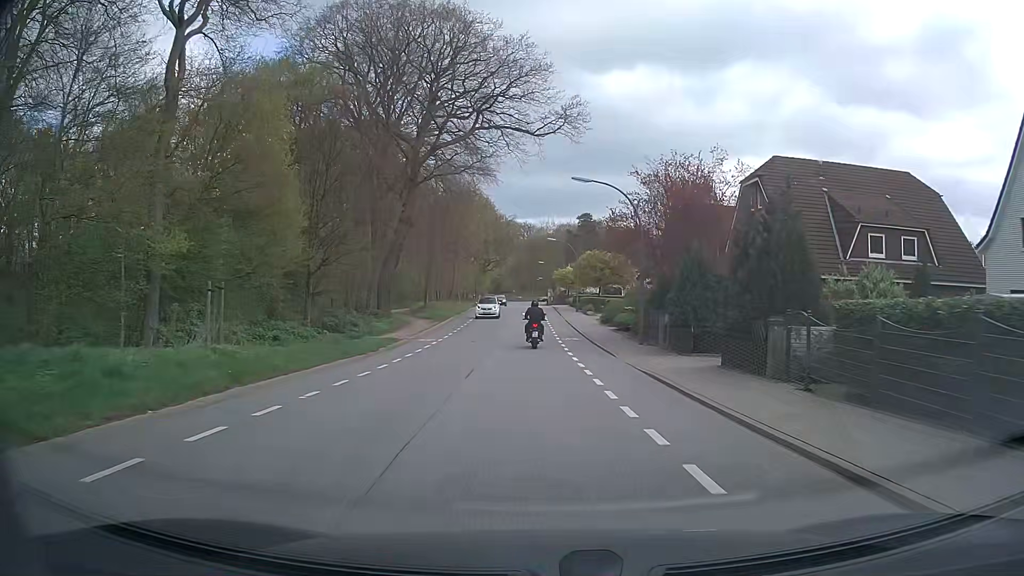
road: secondary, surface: asphalt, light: Day
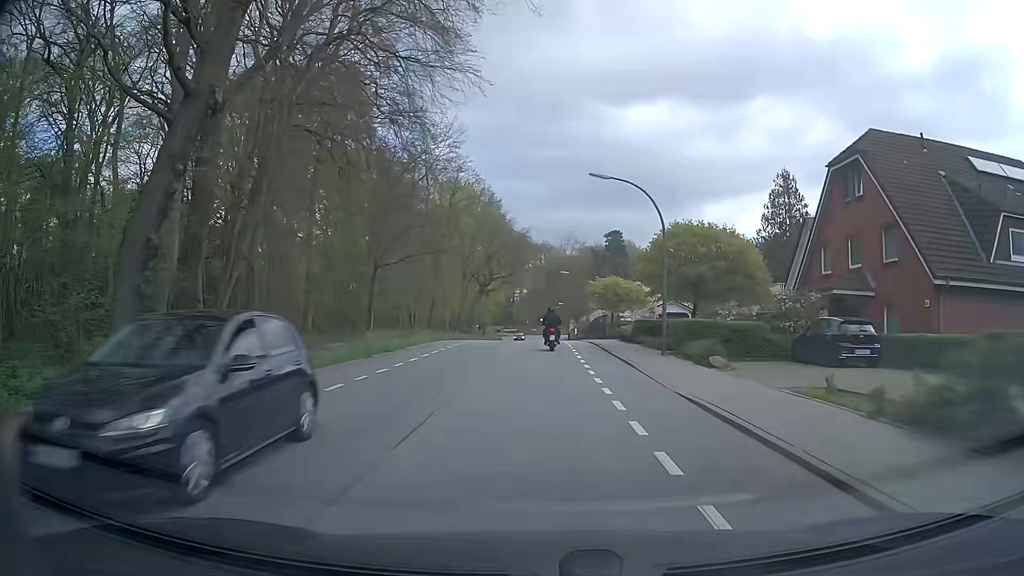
(-0.5, +33.4) m; -2°
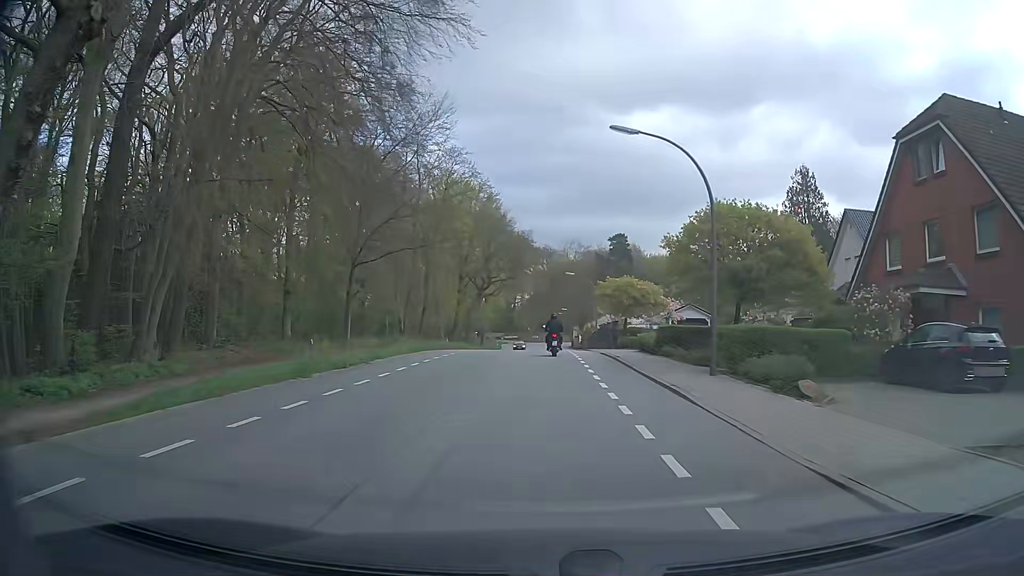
(0.0, +6.3) m; 0°
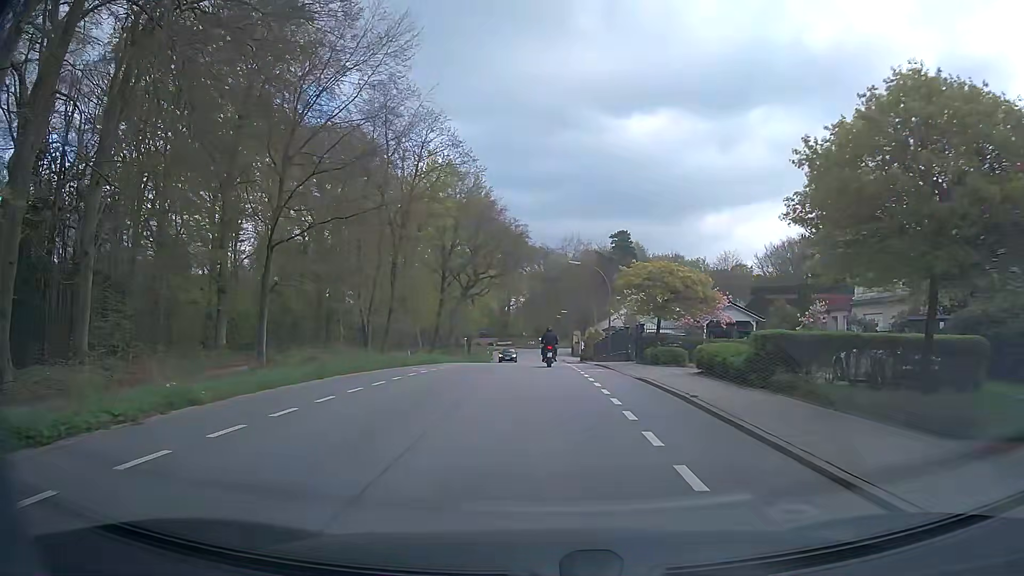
(0.0, +12.7) m; 0°
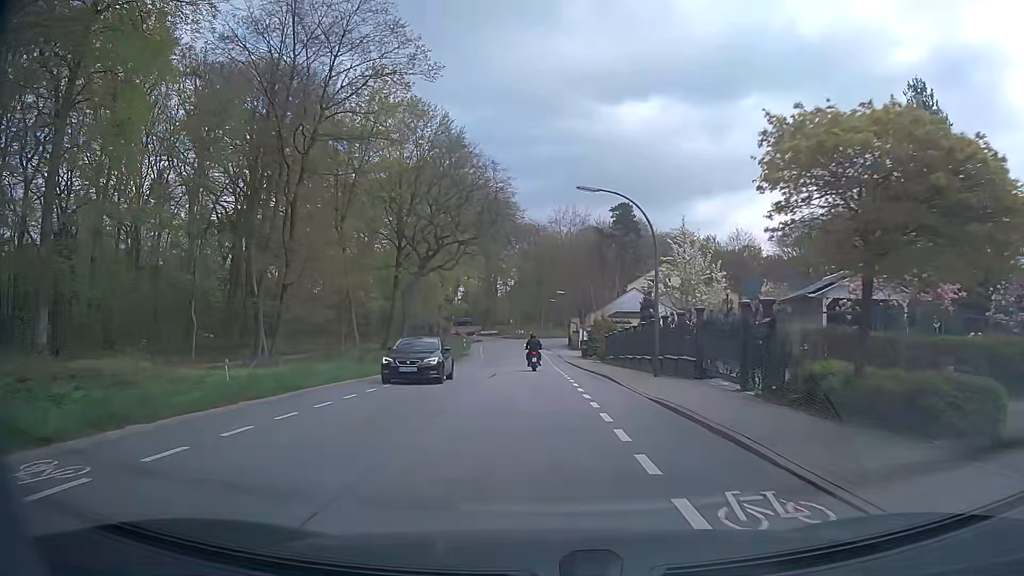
(+0.4, +19.8) m; +1°
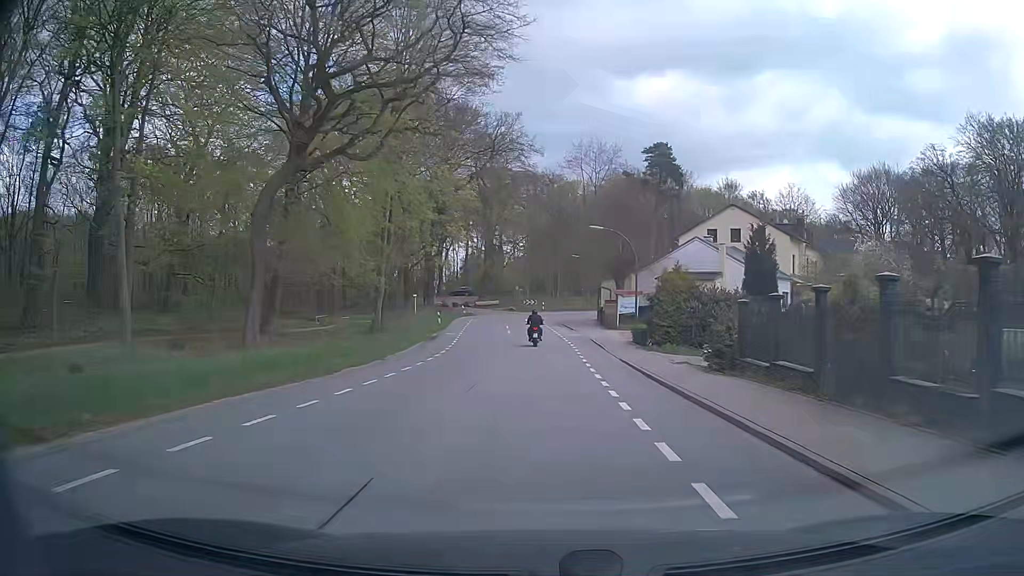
(-0.4, +28.1) m; -1°
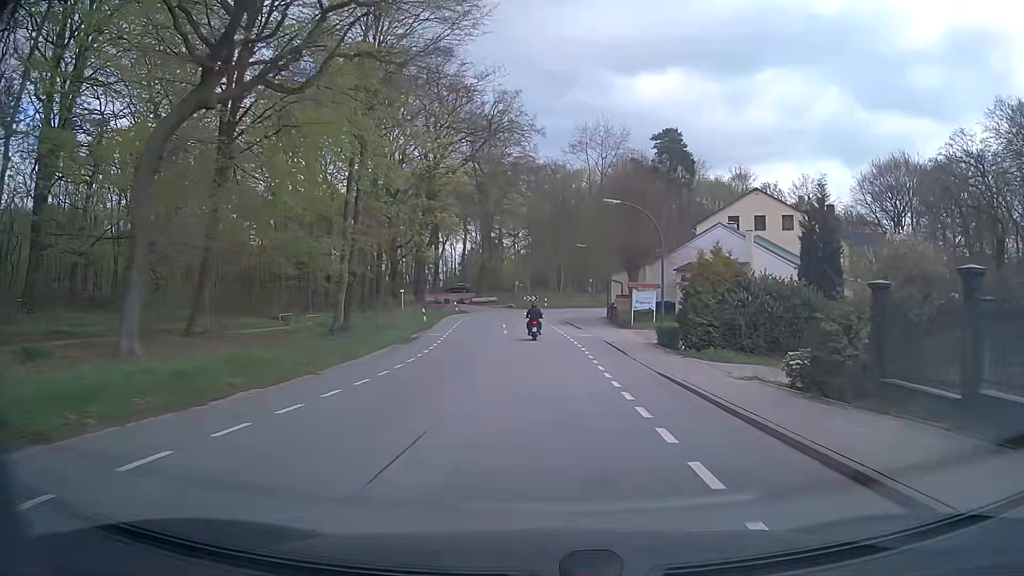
(-0.1, +7.2) m; -1°
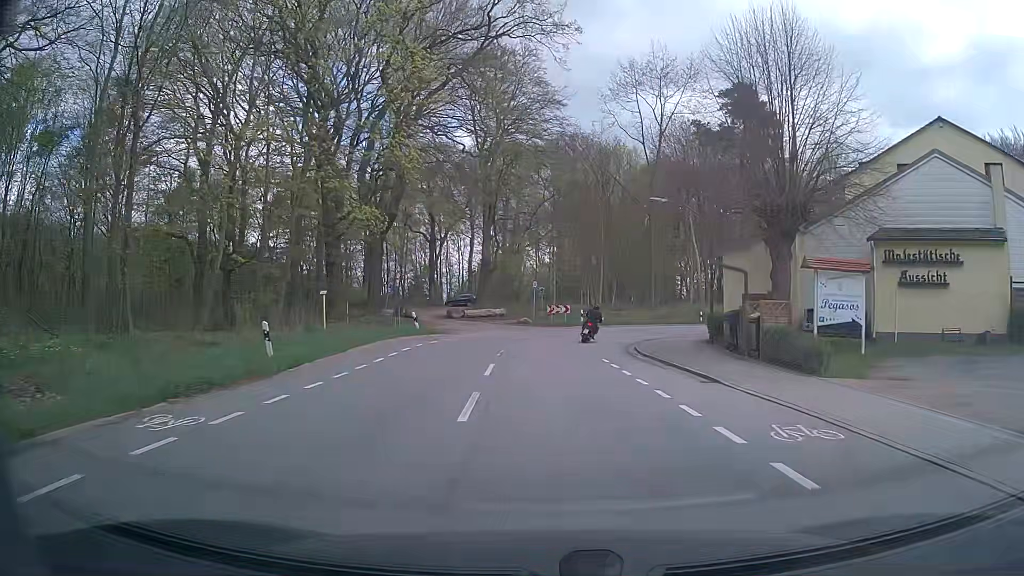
(-0.4, +27.7) m; -2°
(0, +10) (0, +20) (+1, +30) (+5, +39) (+11, +47) (+18, +54) (+26, +61) (+33, +67) (+41, +73) (+49, +80) m
